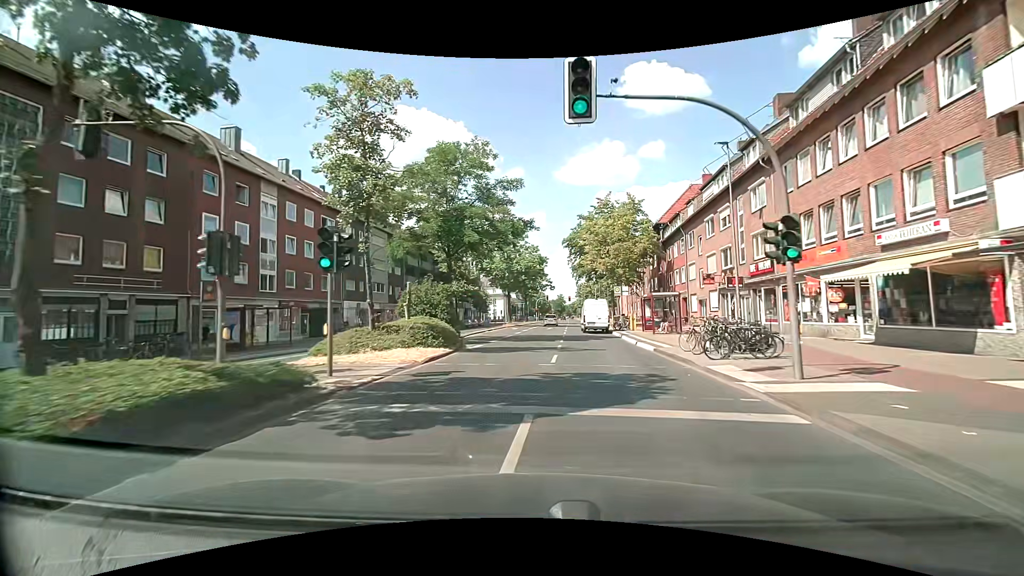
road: secondary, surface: asphalt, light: Day
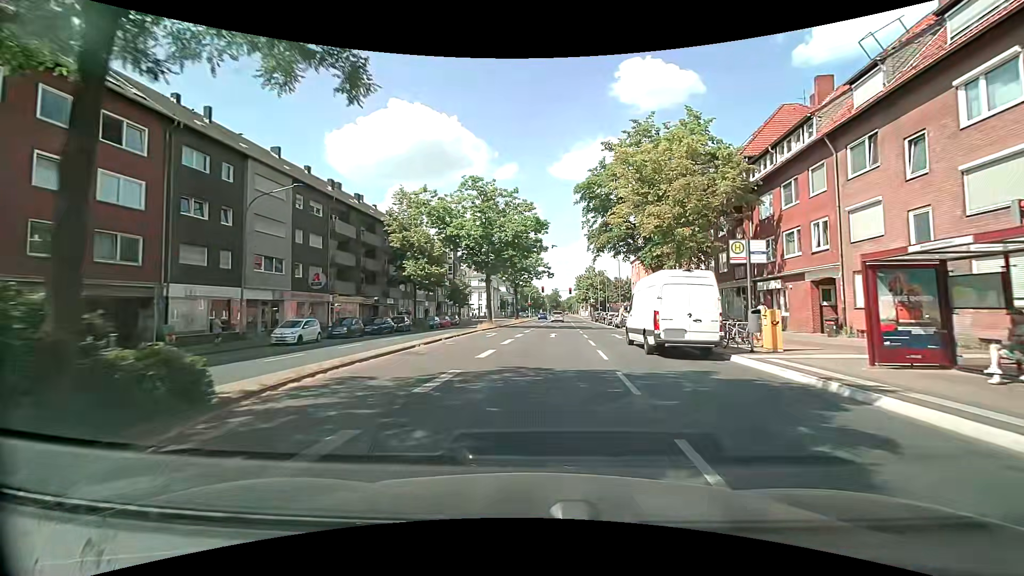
(0.0, +23.5) m; +1°
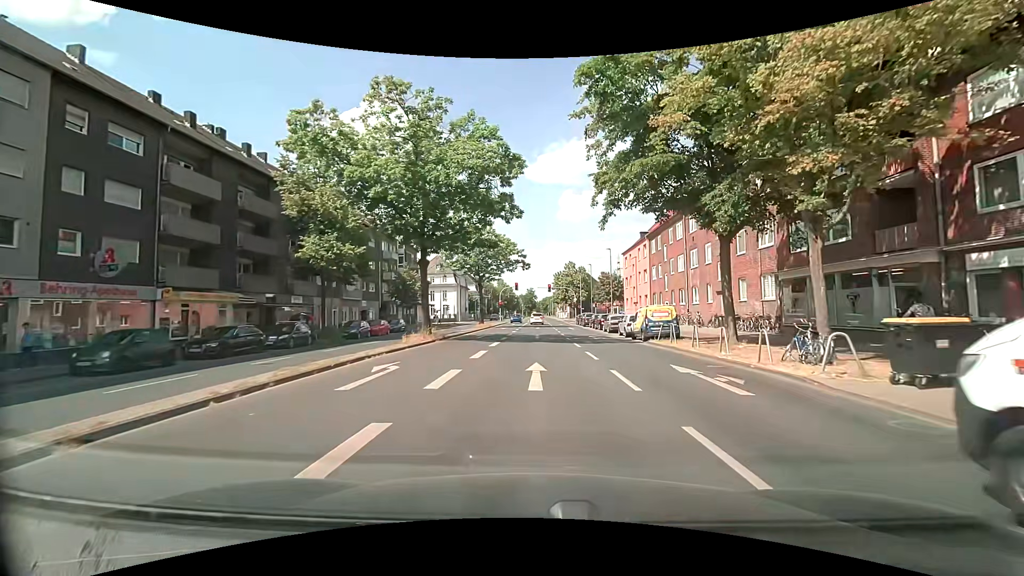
(+0.4, +17.4) m; +3°
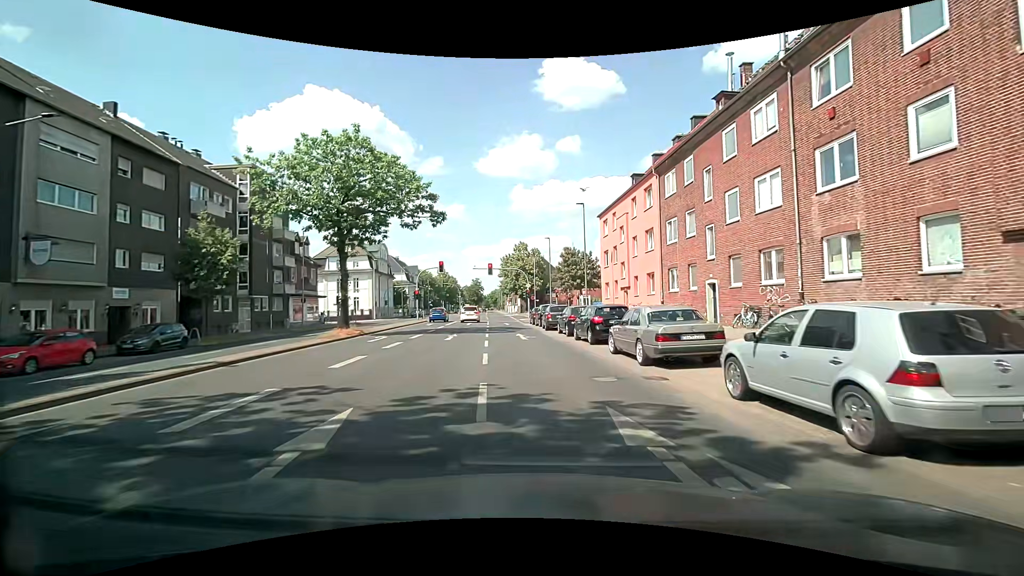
(+1.4, +26.8) m; +4°
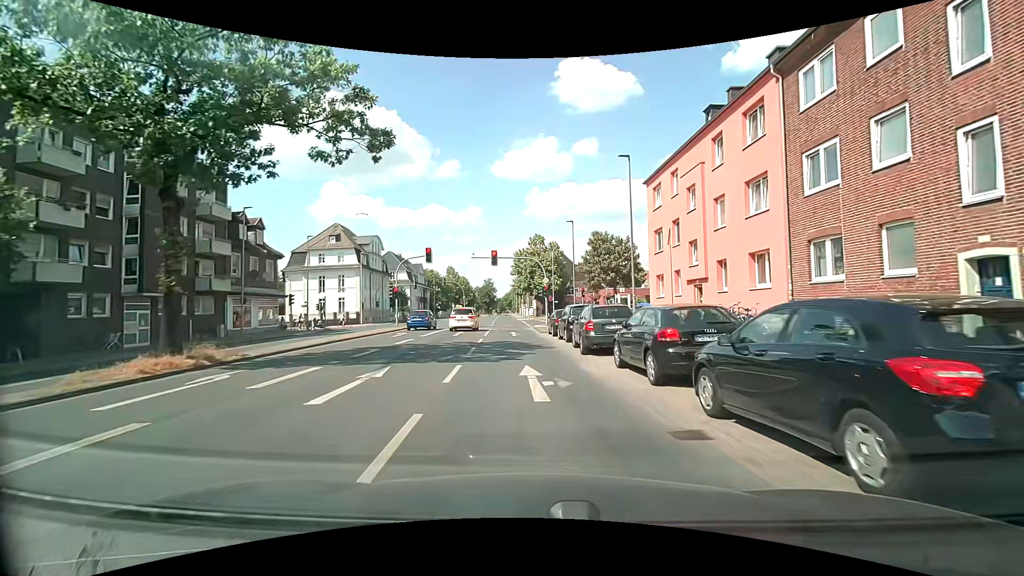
(+0.2, +14.4) m; 0°
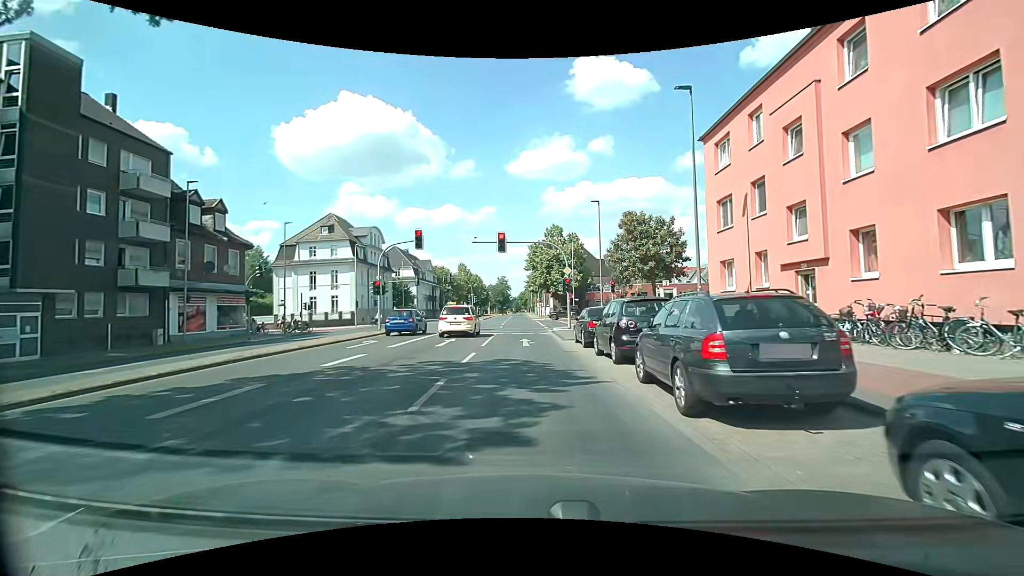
(-0.1, +8.8) m; -2°
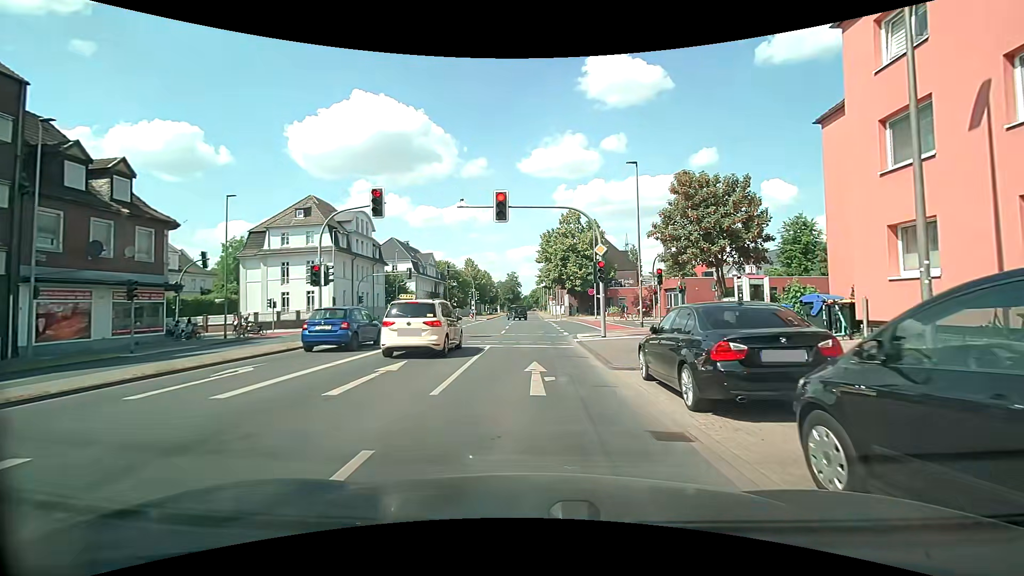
(-0.1, +10.7) m; -1°
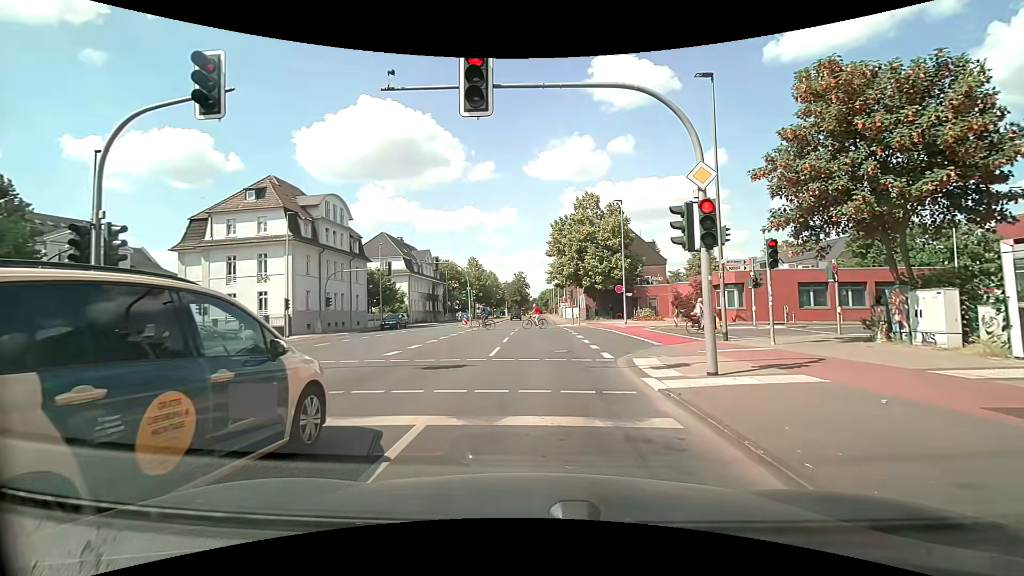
(-0.1, +11.7) m; 0°
(0, +10) (0, +20) (0, +30) (0, +40) (0, +50) (0, +60) (0, +70) (0, +80) (0, +90) (0, +100) m
